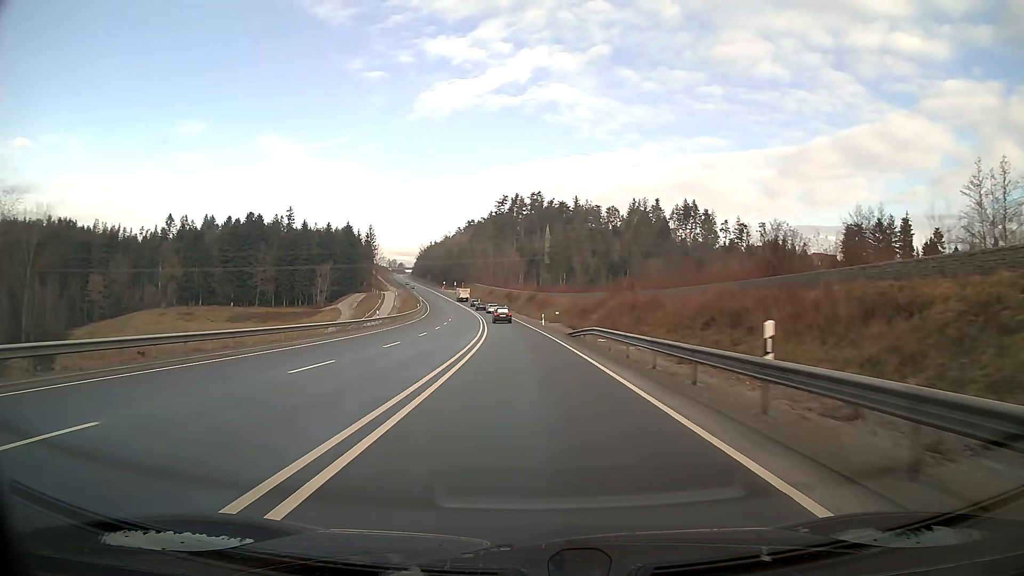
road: primary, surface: asphalt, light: Day
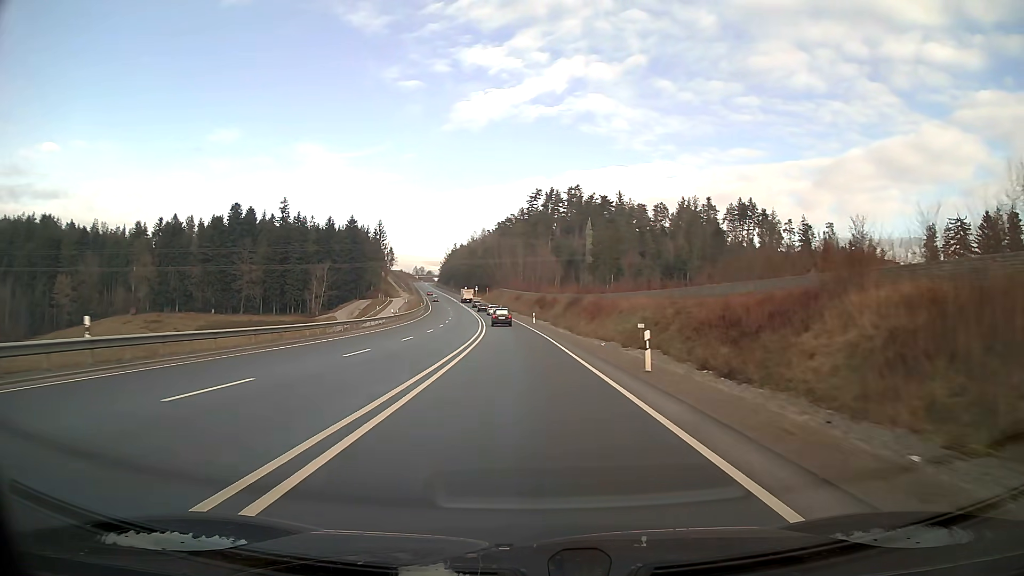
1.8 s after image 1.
(-1.1, +41.8) m; -3°
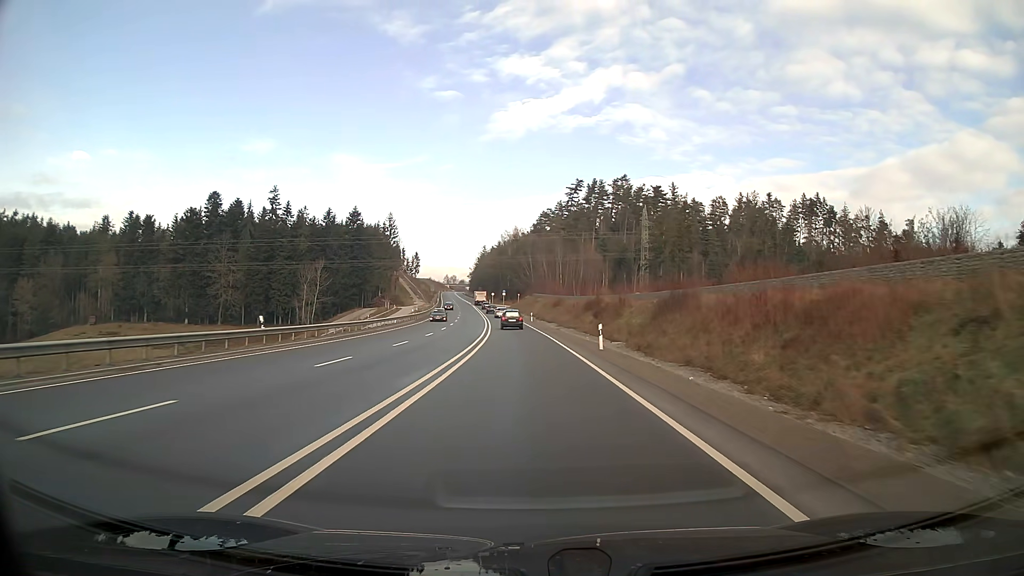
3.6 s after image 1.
(-1.1, +40.0) m; -3°
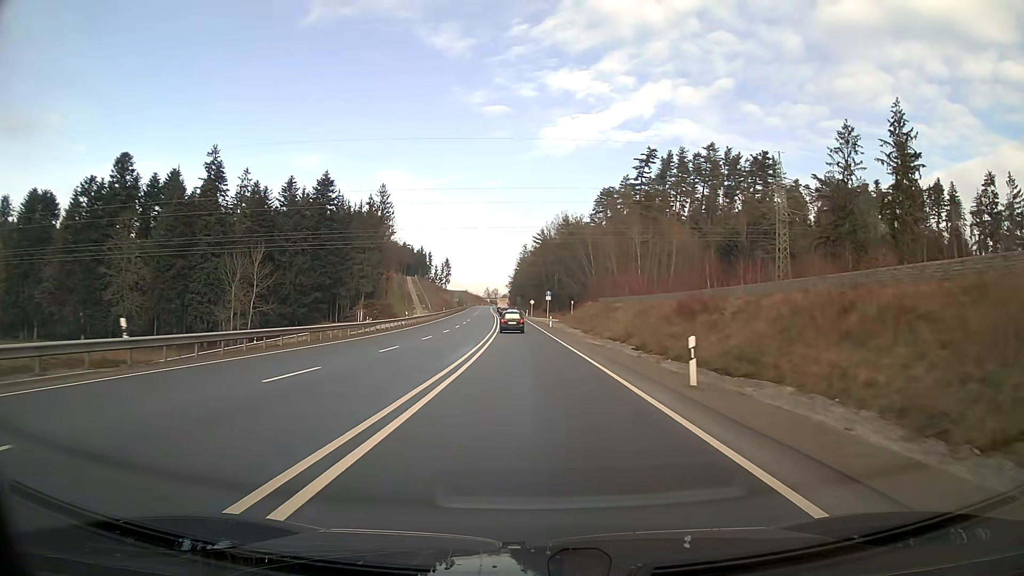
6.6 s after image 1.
(-2.3, +64.5) m; -4°
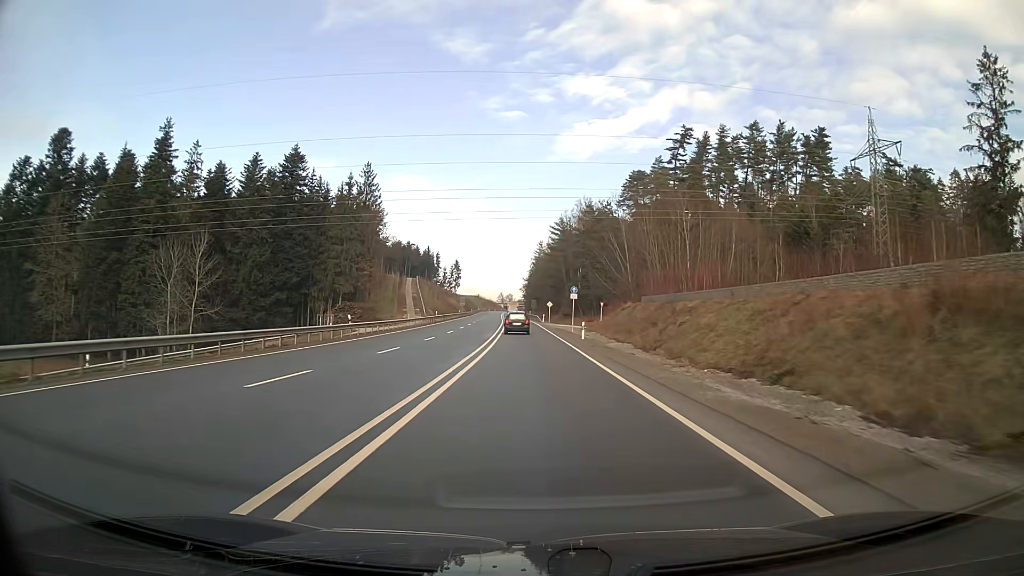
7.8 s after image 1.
(-0.3, +25.0) m; -1°
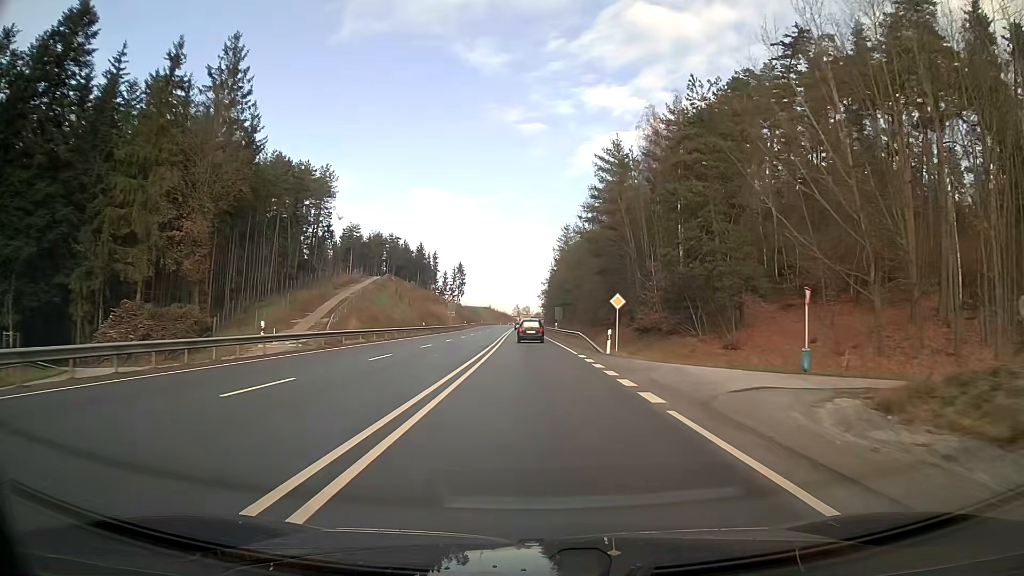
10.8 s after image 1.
(-1.0, +61.1) m; -1°
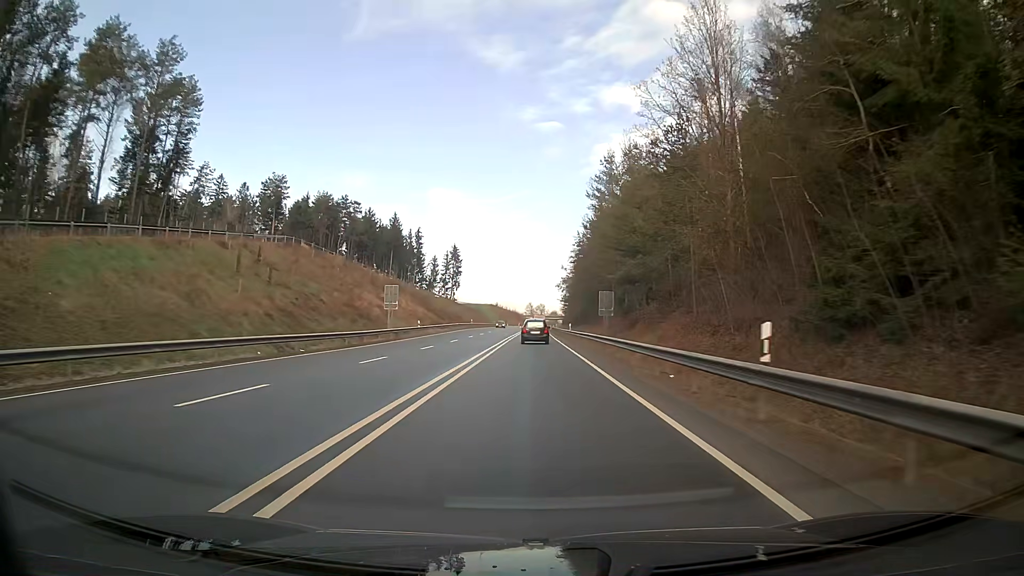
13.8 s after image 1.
(-0.7, +61.4) m; -1°
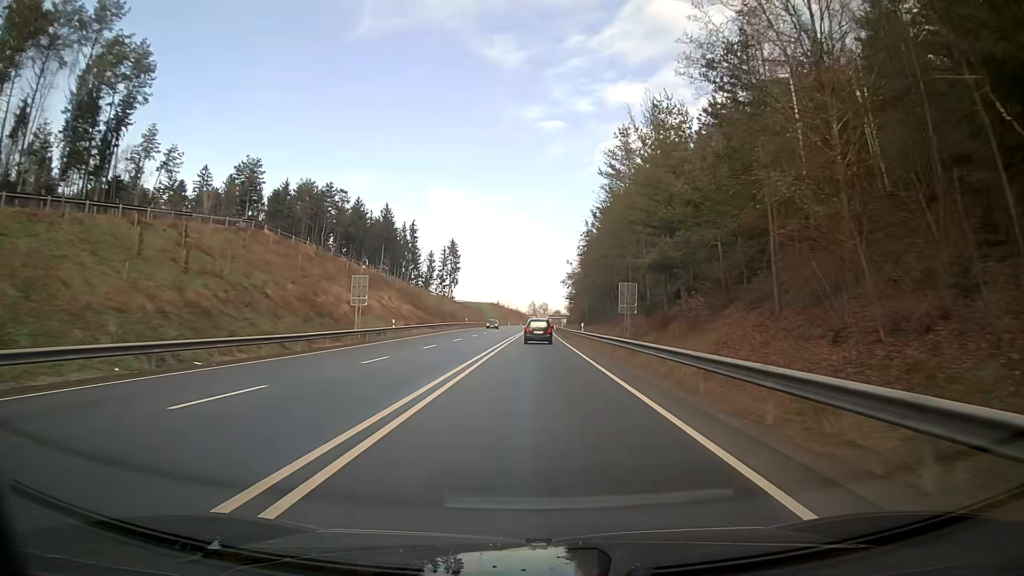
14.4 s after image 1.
(0.0, +12.3) m; 0°
